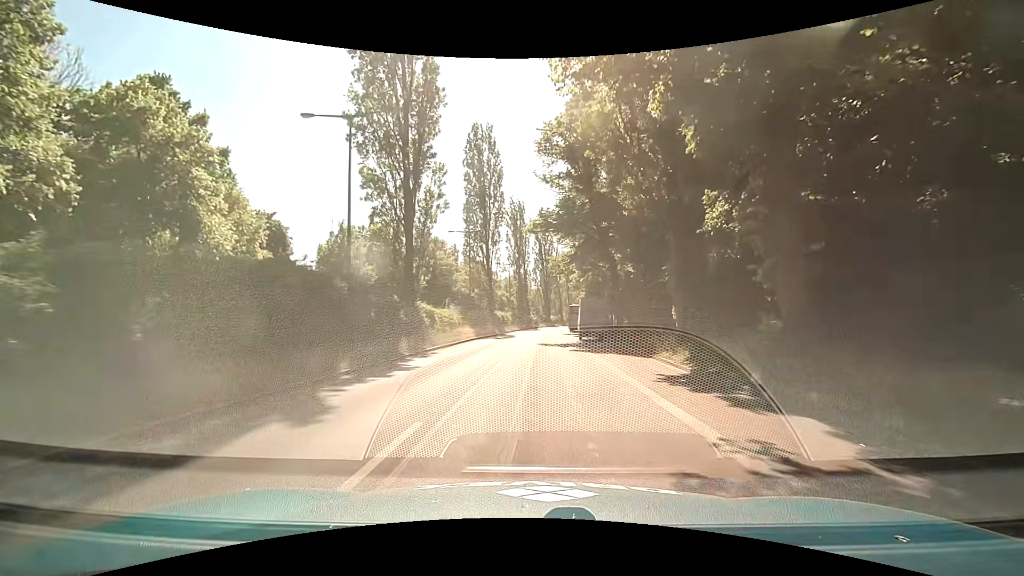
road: secondary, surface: asphalt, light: Day
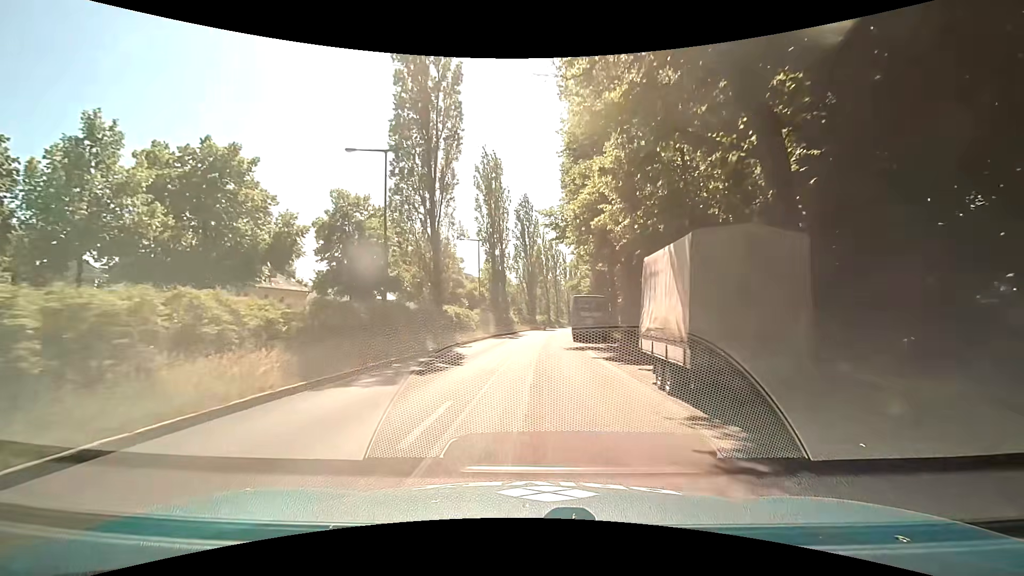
(+0.5, +25.5) m; +1°
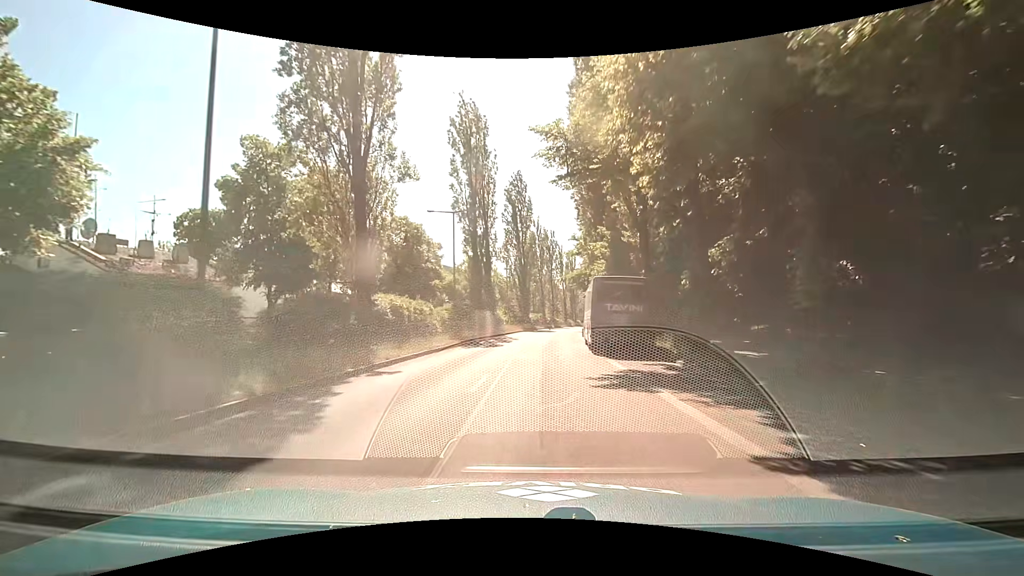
(+0.2, +14.1) m; +2°
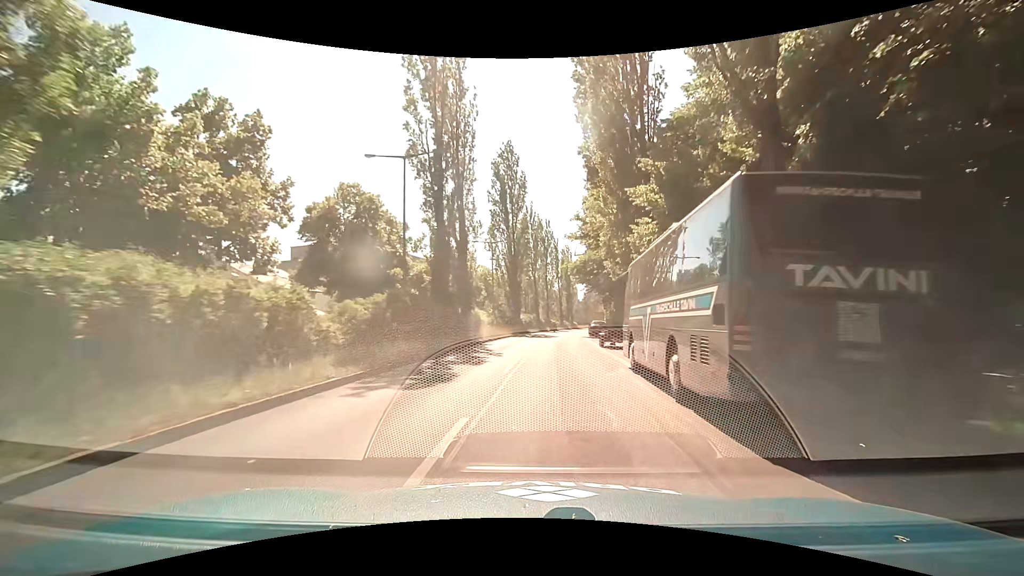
(+0.2, +14.6) m; +1°
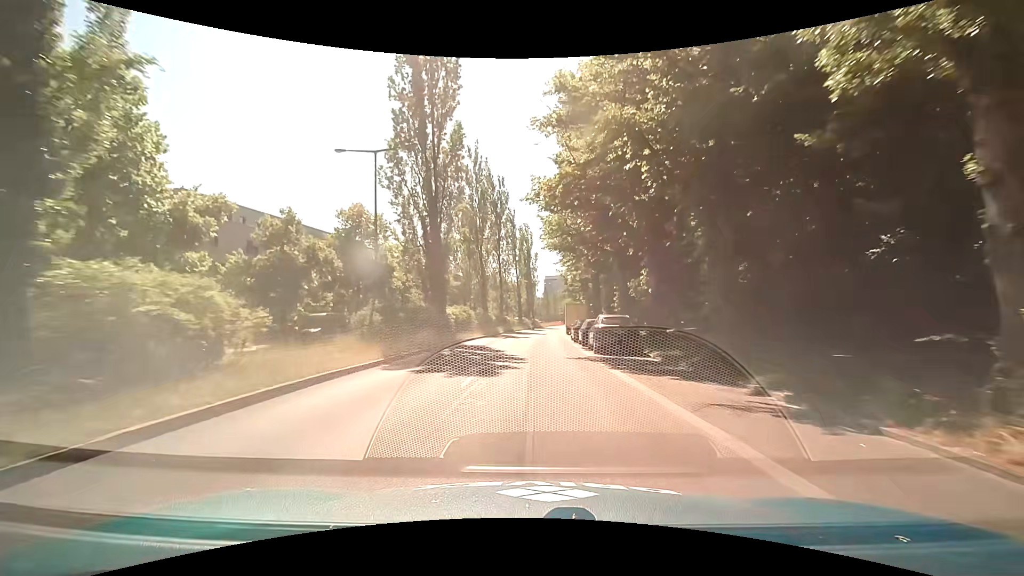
(+1.5, +30.2) m; +4°
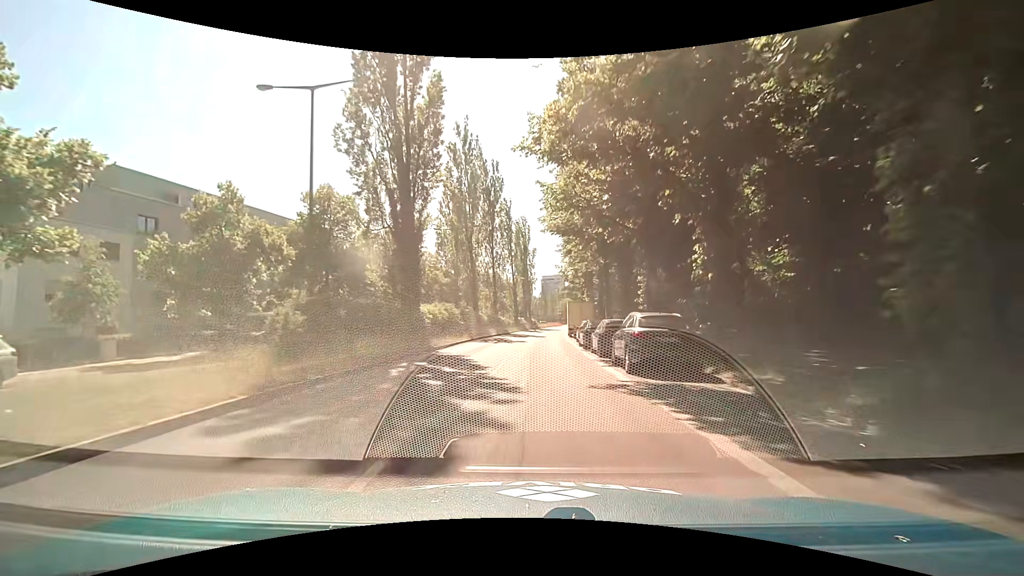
(0.0, +7.5) m; +1°
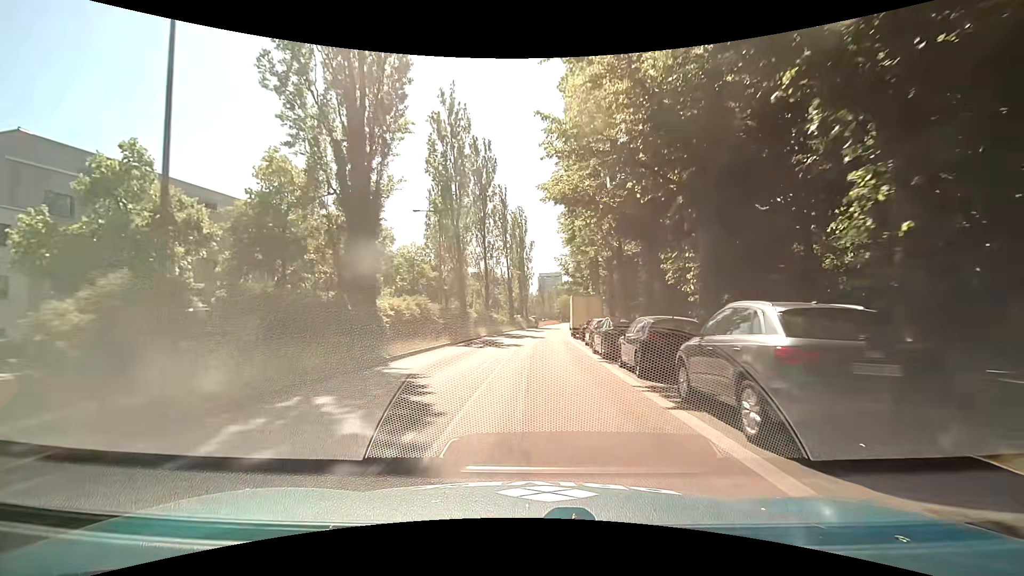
(+0.1, +7.3) m; +1°
(0, +10) (0, +20) (0, +30) (+1, +40) (+1, +50) (+2, +60) (+3, +70) (+4, +80) (+5, +90) (+6, +100) m
